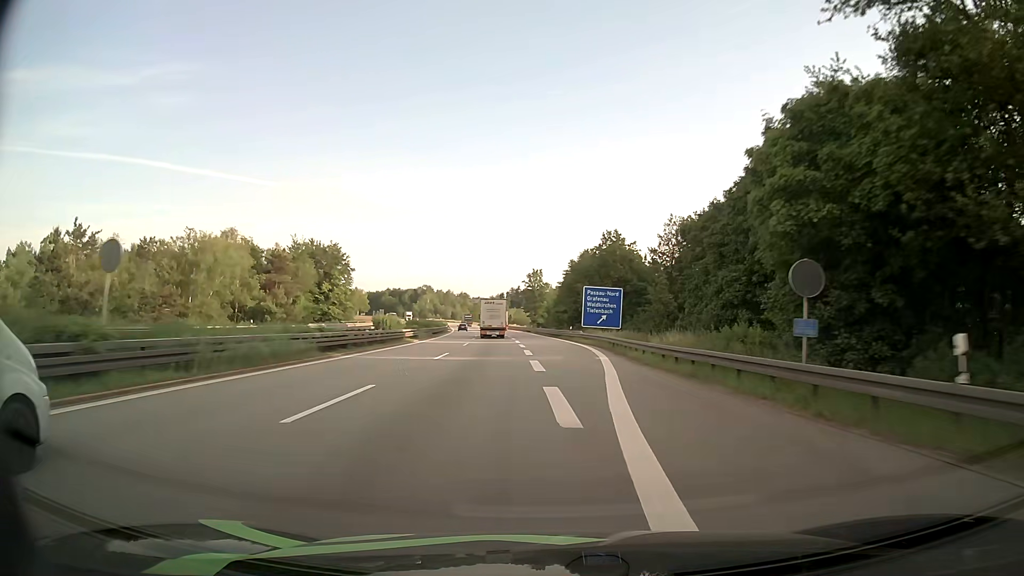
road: motorway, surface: asphalt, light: Day
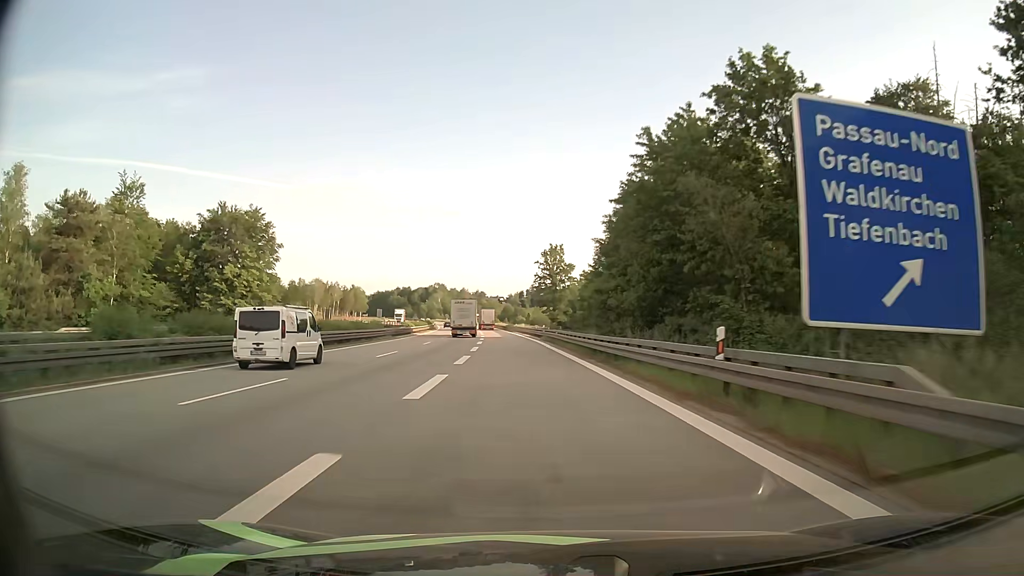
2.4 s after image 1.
(-0.1, +53.0) m; -2°
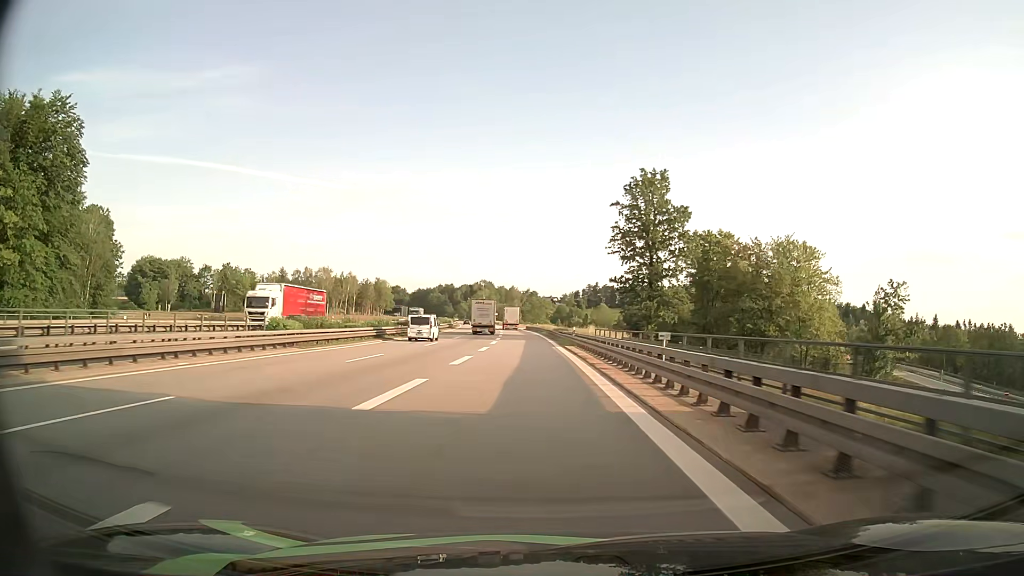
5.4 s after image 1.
(-3.0, +60.3) m; -5°
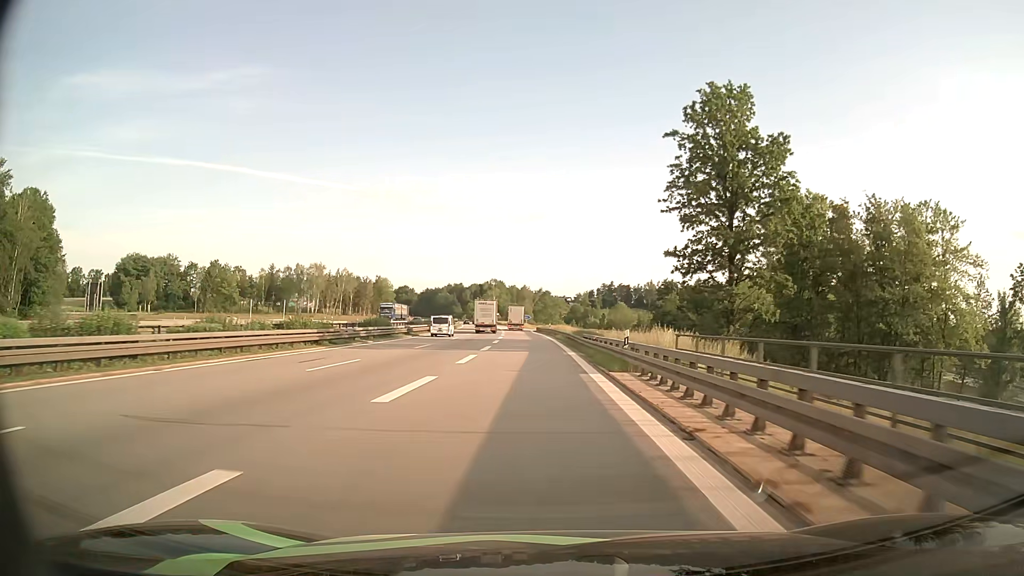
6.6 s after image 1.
(-0.3, +22.8) m; -1°
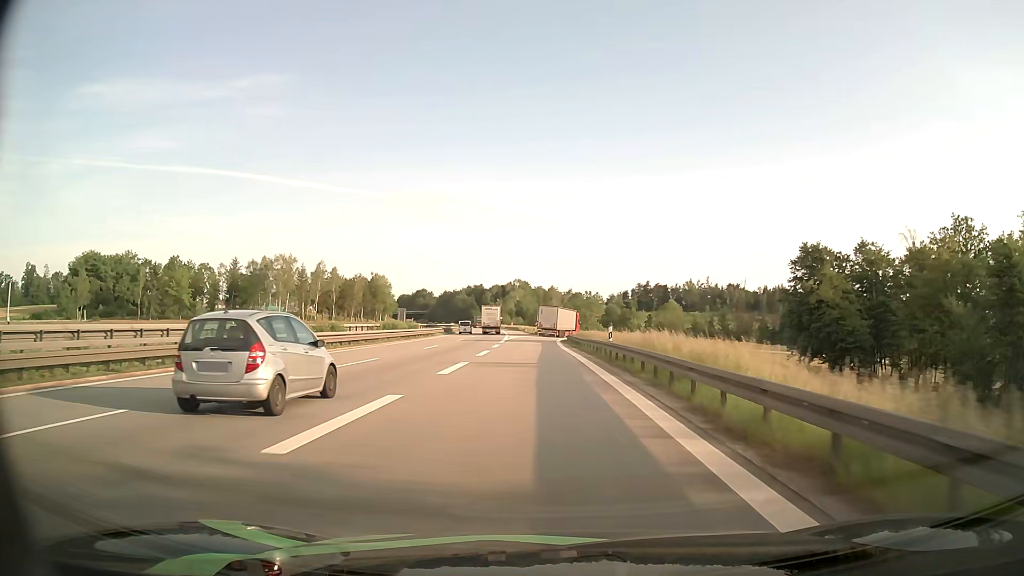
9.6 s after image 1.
(-0.9, +52.1) m; -2°
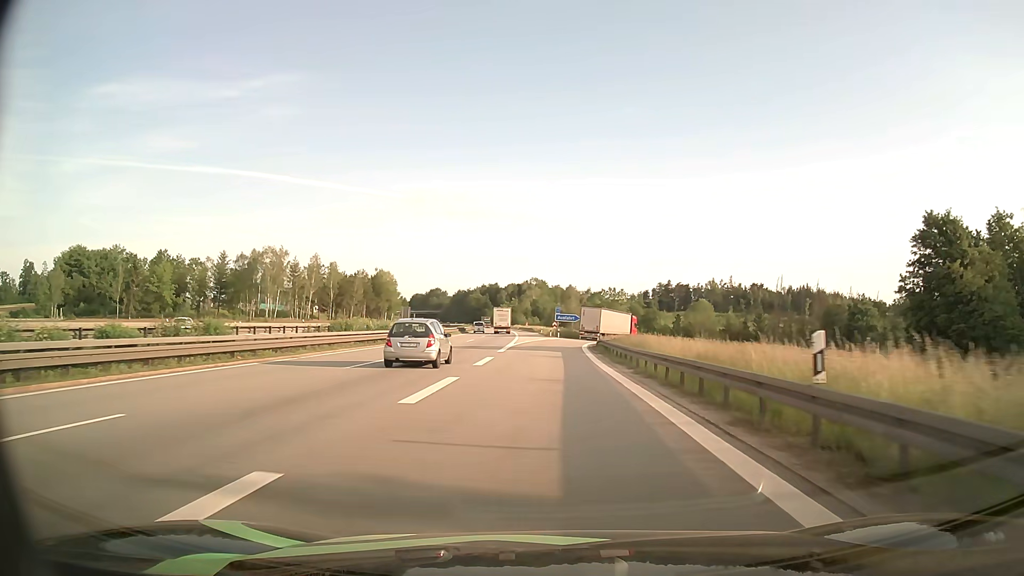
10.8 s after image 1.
(-0.3, +18.7) m; -2°
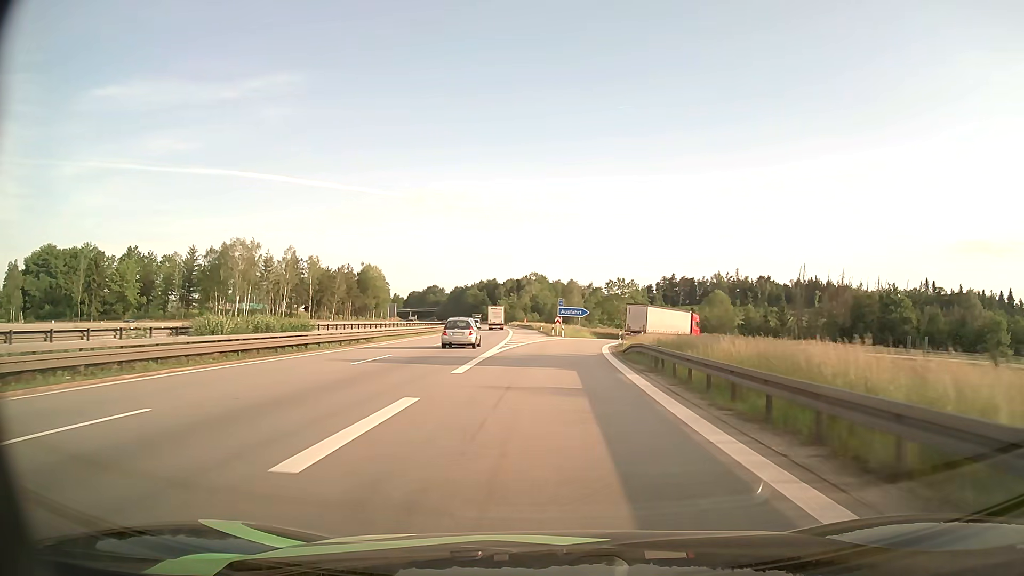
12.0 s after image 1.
(0.0, +17.5) m; 0°
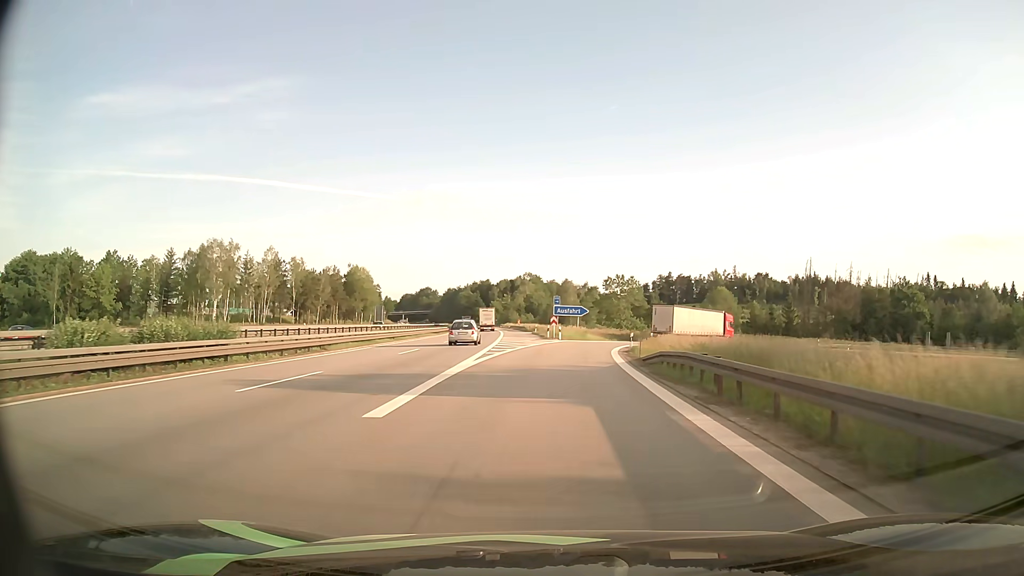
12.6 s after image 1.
(0.0, +8.3) m; 0°
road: motorway_link
(0, +10) (0, +20) (+1, +30) (+2, +40) (+4, +50) (+7, +59) (+11, +68) (+16, +77) (+24, +84) (+32, +89) m
